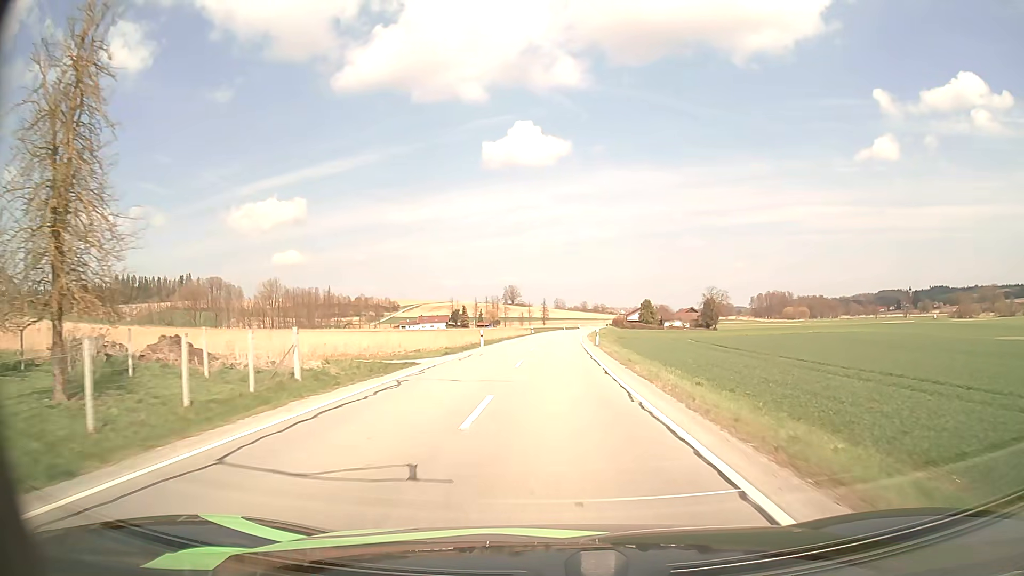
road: secondary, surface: asphalt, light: Day
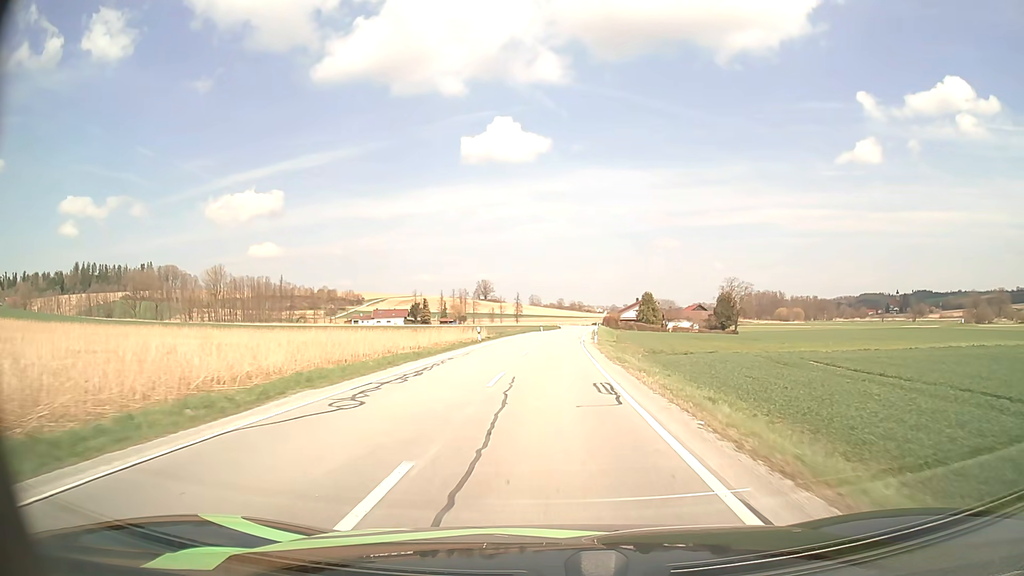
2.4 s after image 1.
(+0.7, +42.1) m; +2°
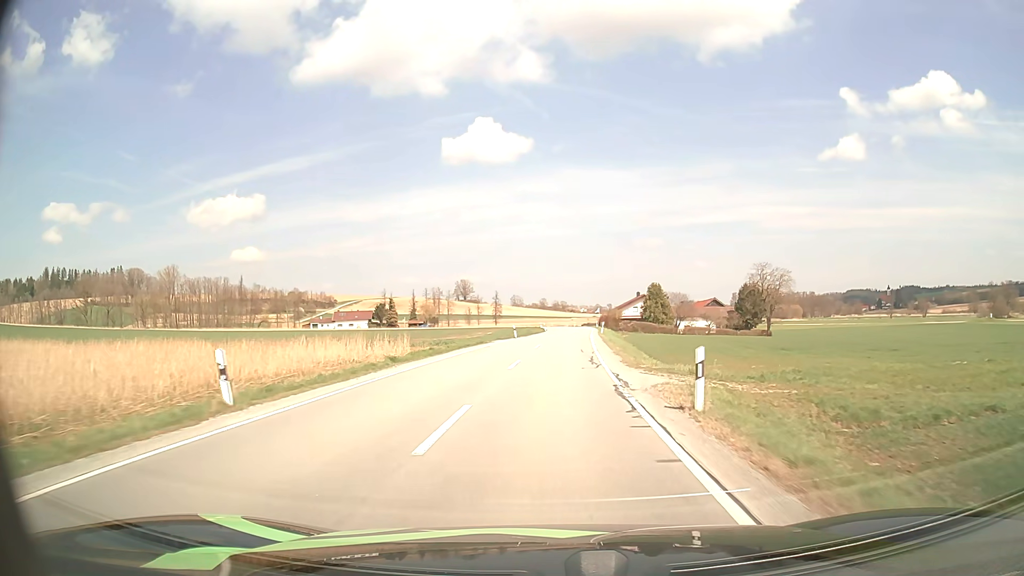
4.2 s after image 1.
(+0.4, +31.6) m; +2°
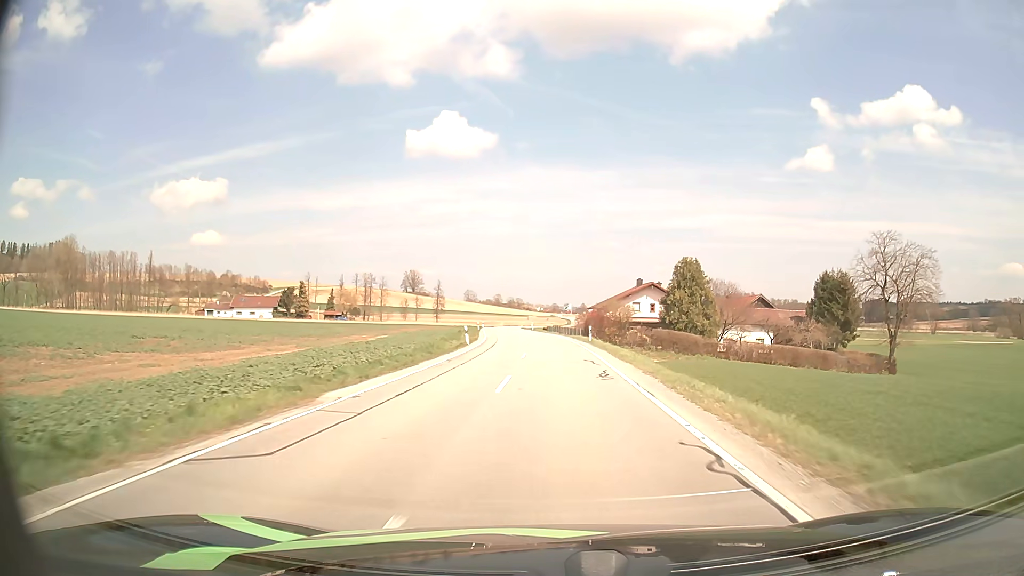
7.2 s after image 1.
(+1.4, +53.7) m; +3°
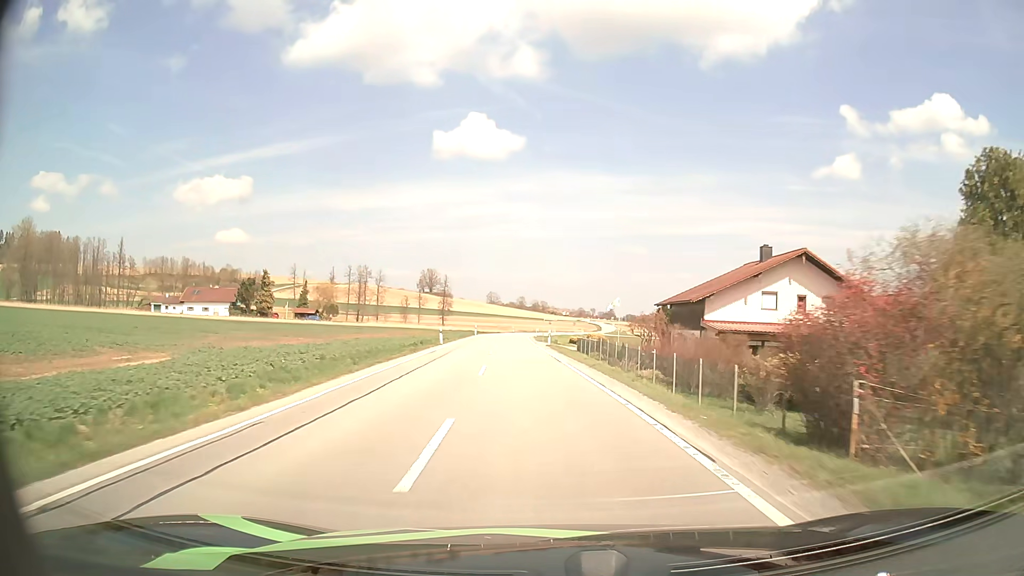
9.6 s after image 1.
(-0.2, +43.2) m; -2°
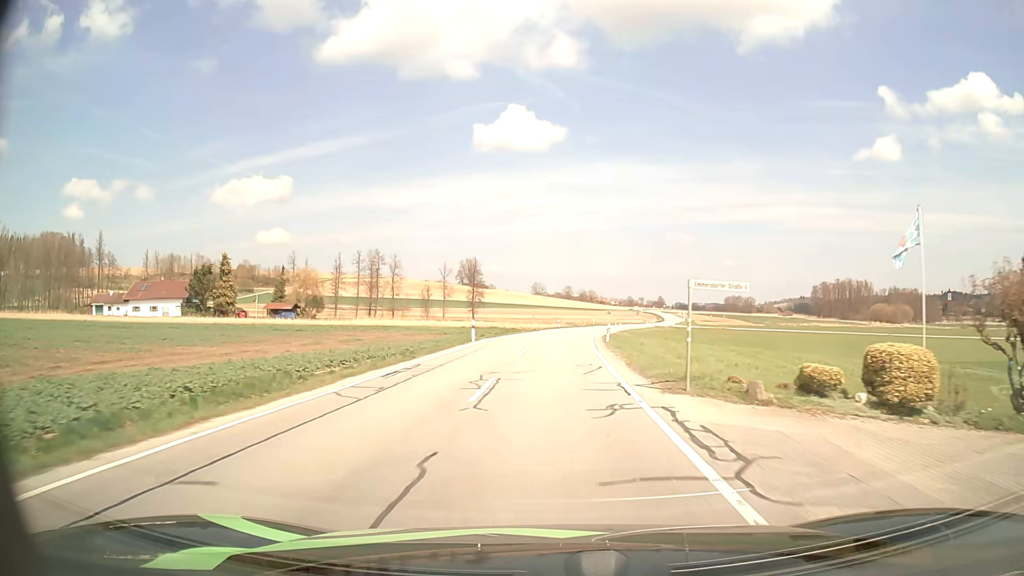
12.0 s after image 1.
(-1.7, +42.3) m; -4°
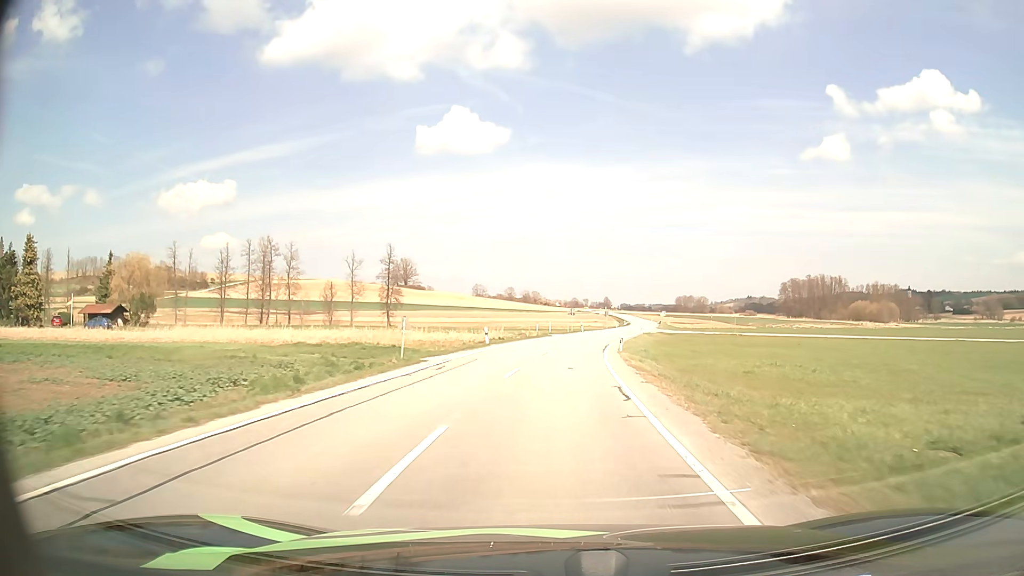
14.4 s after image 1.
(+1.4, +41.9) m; +5°
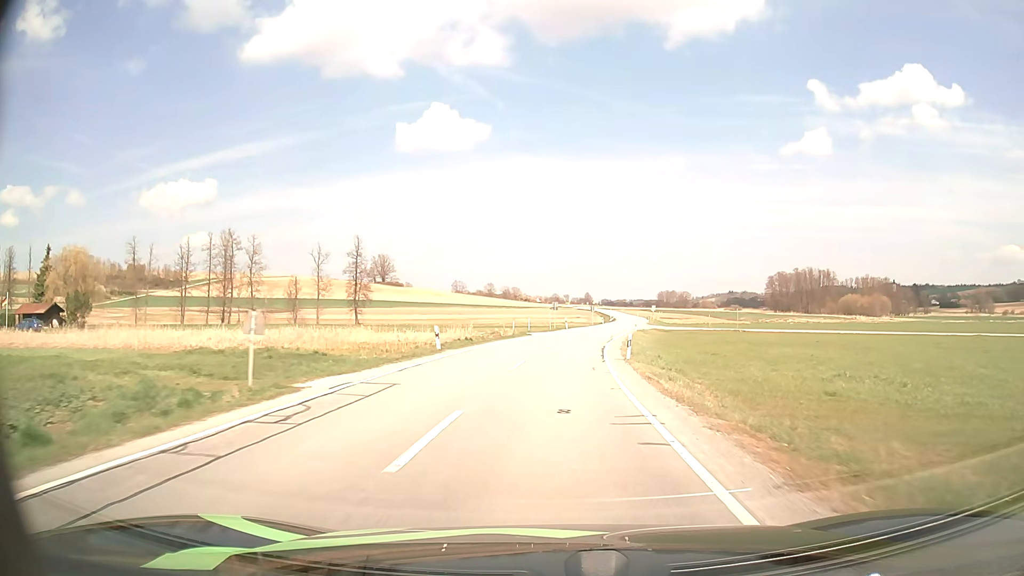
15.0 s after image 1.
(+0.2, +10.5) m; +2°
(0, +10) (0, +20) (+1, +30) (+2, +40) (+3, +50) (+5, +60) (+7, +70) (+9, +79) (+10, +89) (+12, +99) m
